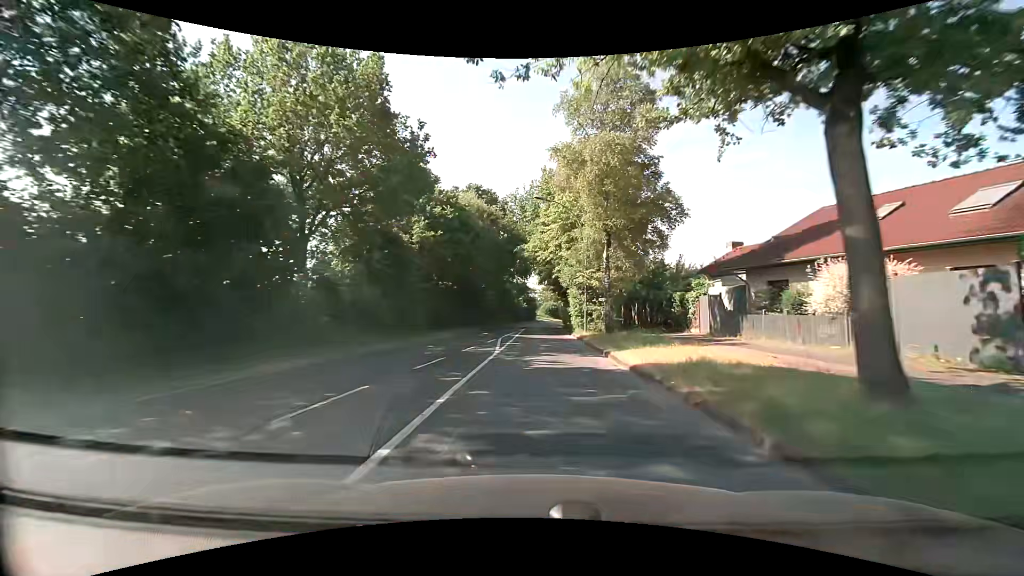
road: tertiary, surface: asphalt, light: Day
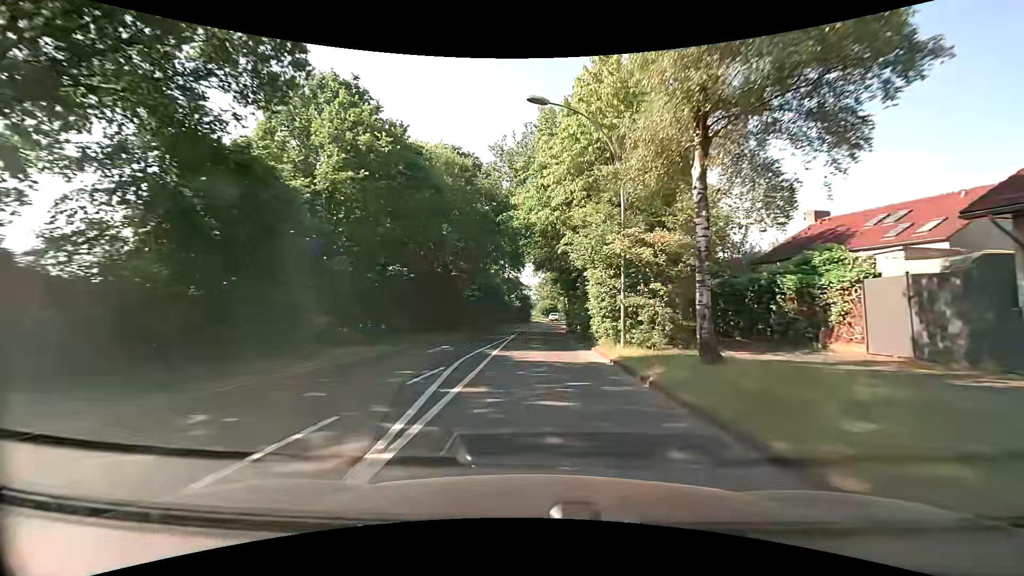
(0.0, +14.6) m; +1°
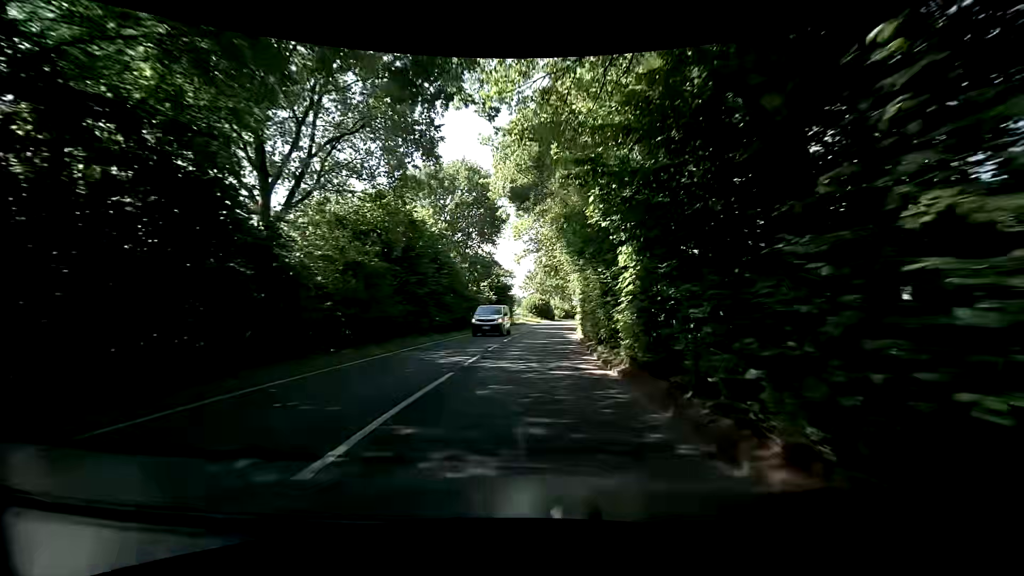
(0.0, +30.3) m; +1°
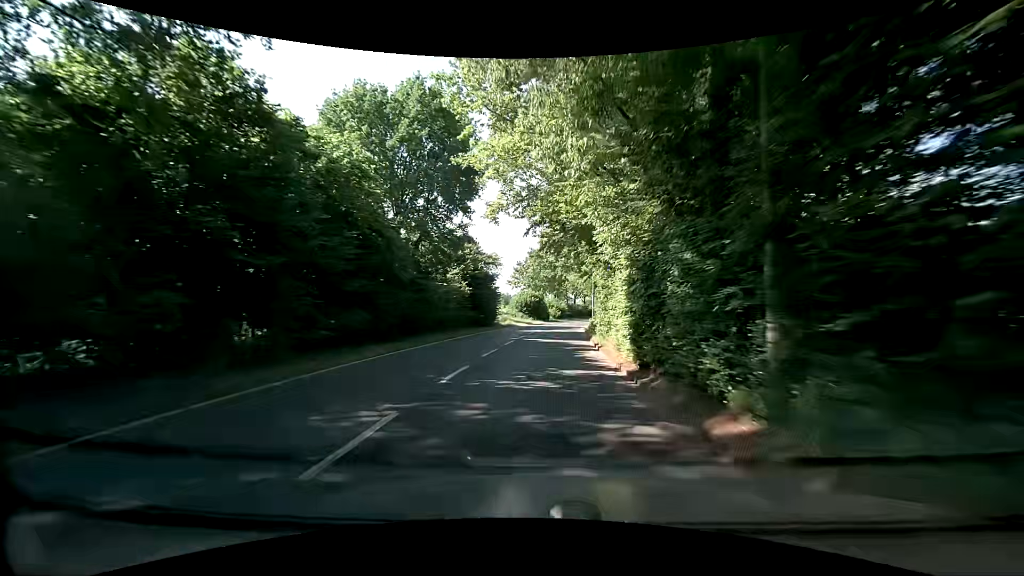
(+0.3, +15.2) m; 0°
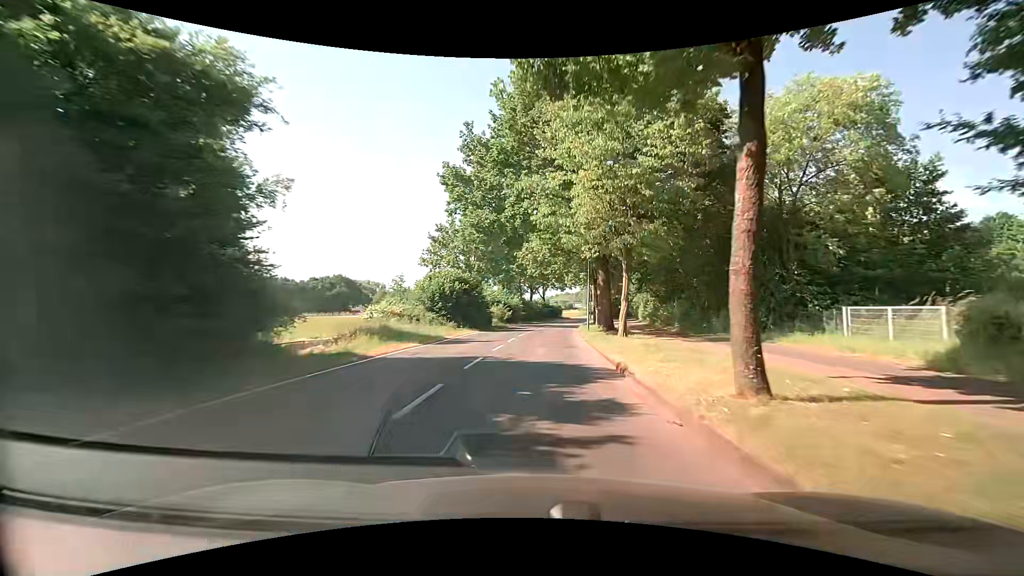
(+2.5, +38.2) m; +7°
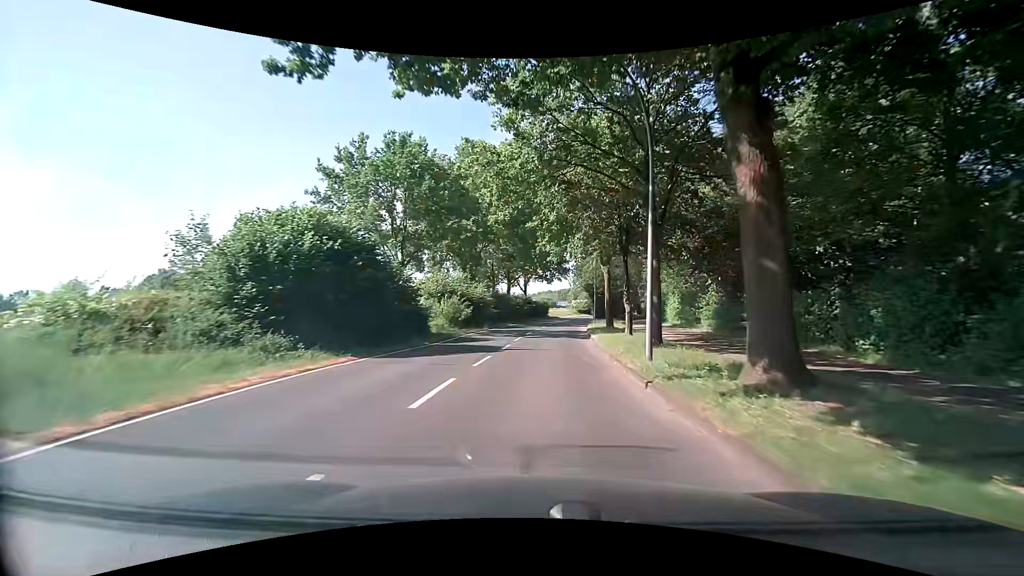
(+0.1, +23.1) m; +1°
(0, +10) (0, +20) (+1, +30) (+2, +40) (+3, +50) (+4, +60) (+6, +70) (+8, +79) (+10, +89) (+12, +99) m
